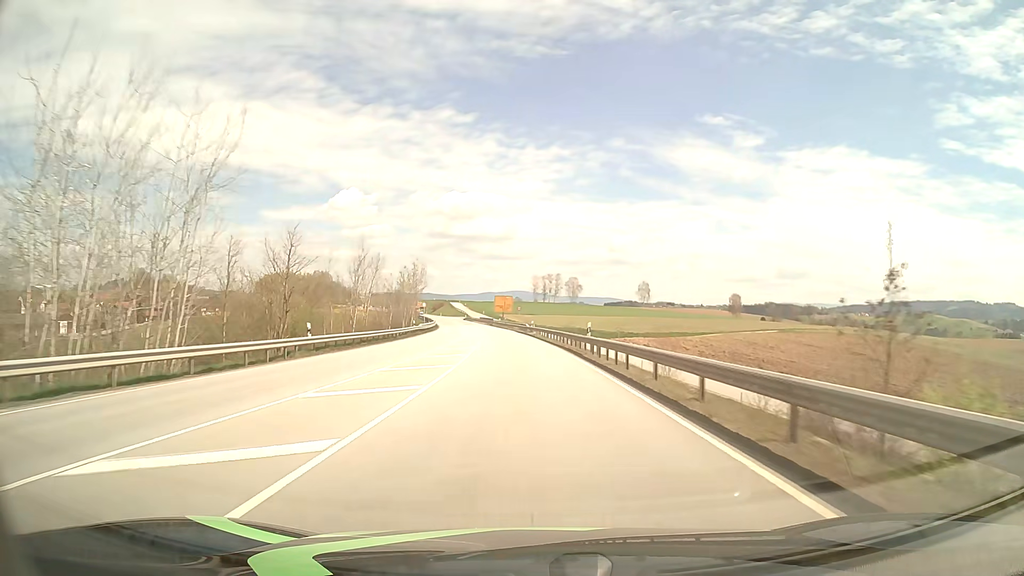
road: primary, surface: asphalt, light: Day
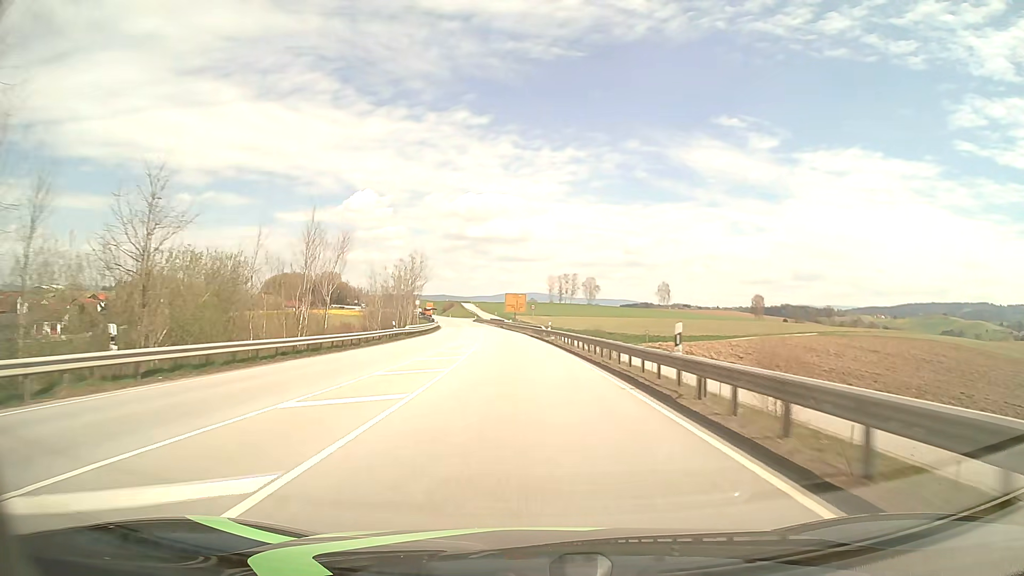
(-0.2, +15.8) m; -1°
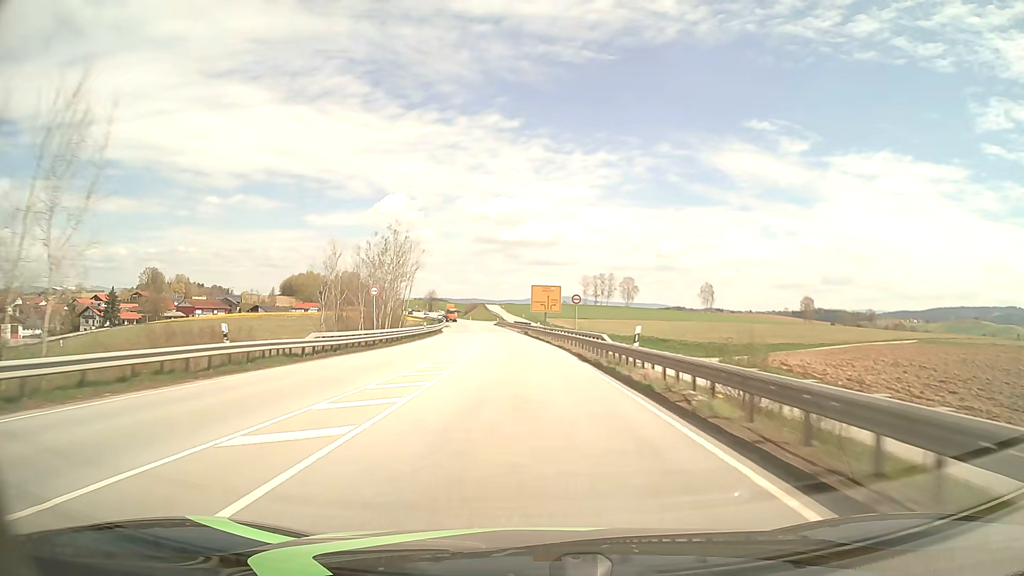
(-0.7, +31.6) m; -3°
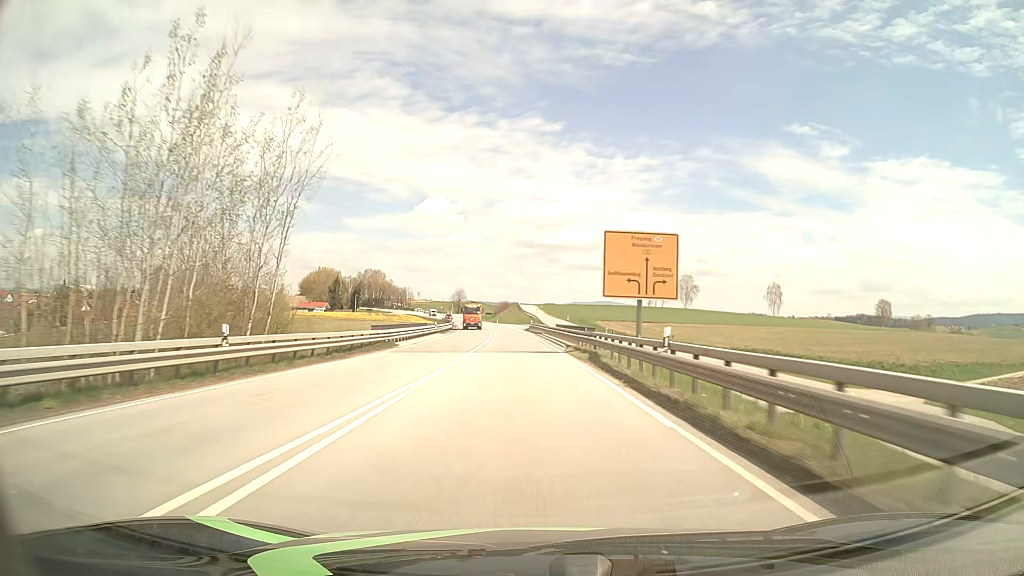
(-1.6, +47.3) m; -4°
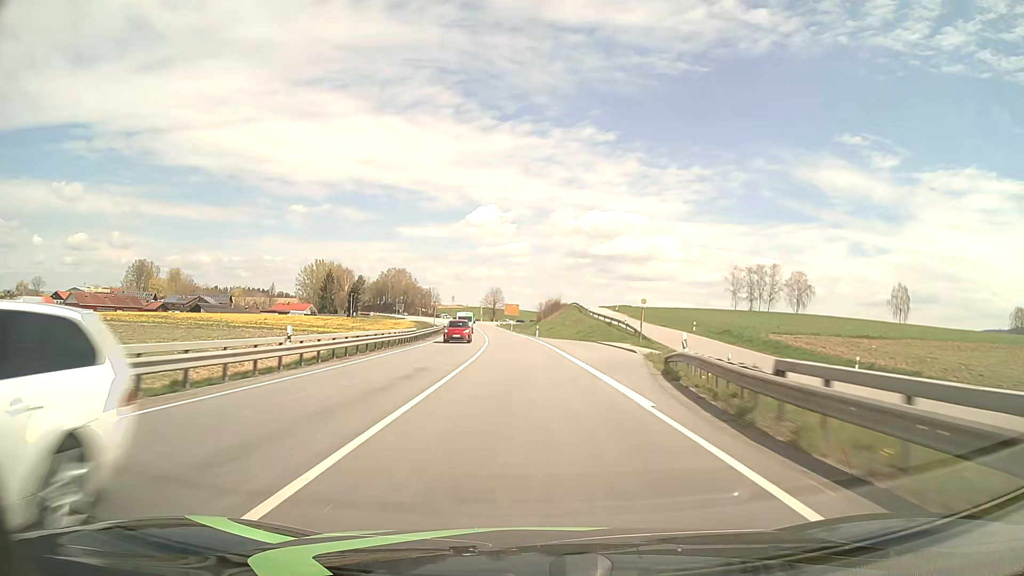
(-3.0, +78.8) m; -4°
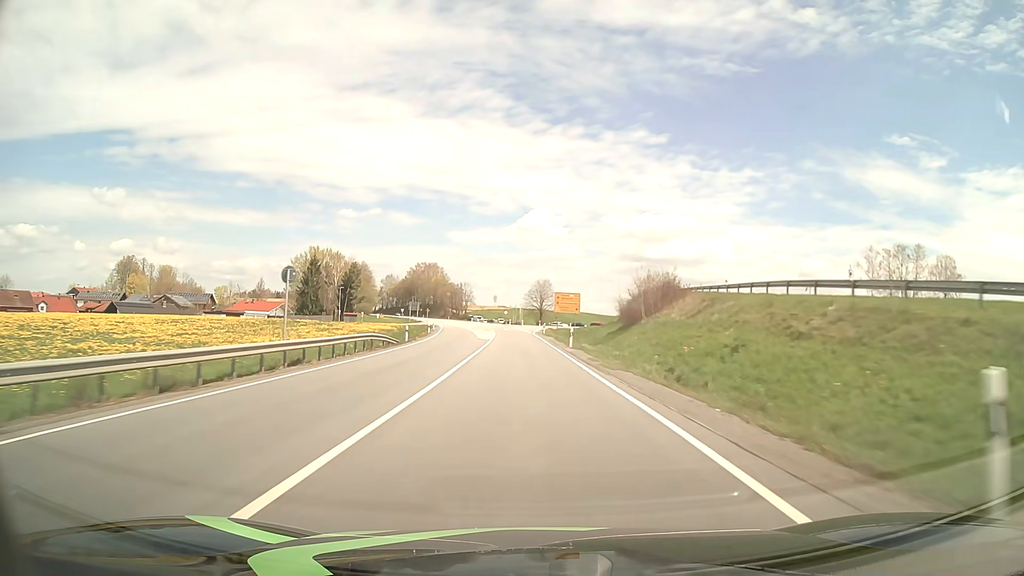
(-2.3, +62.9) m; -4°
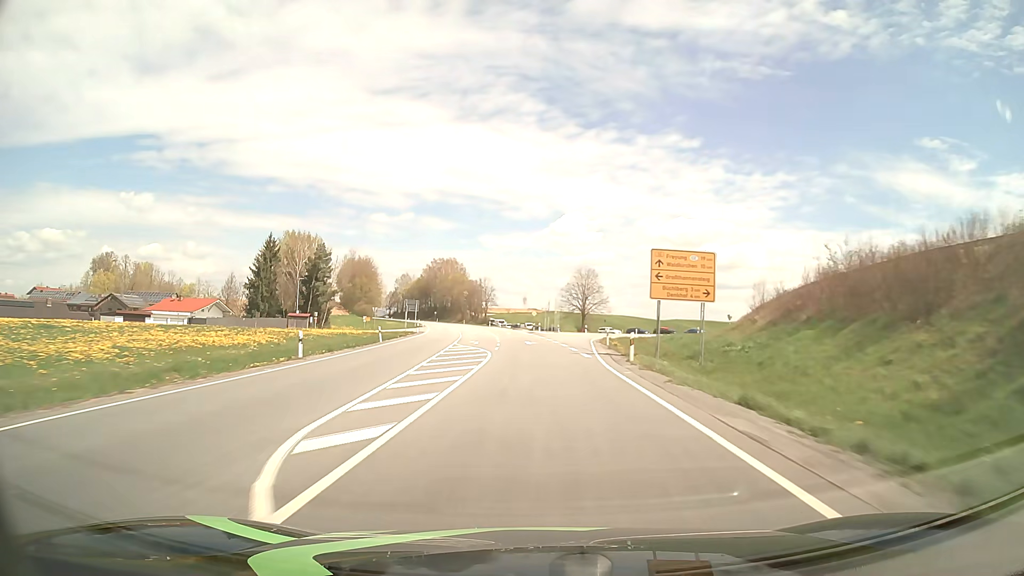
(-1.2, +47.3) m; -3°
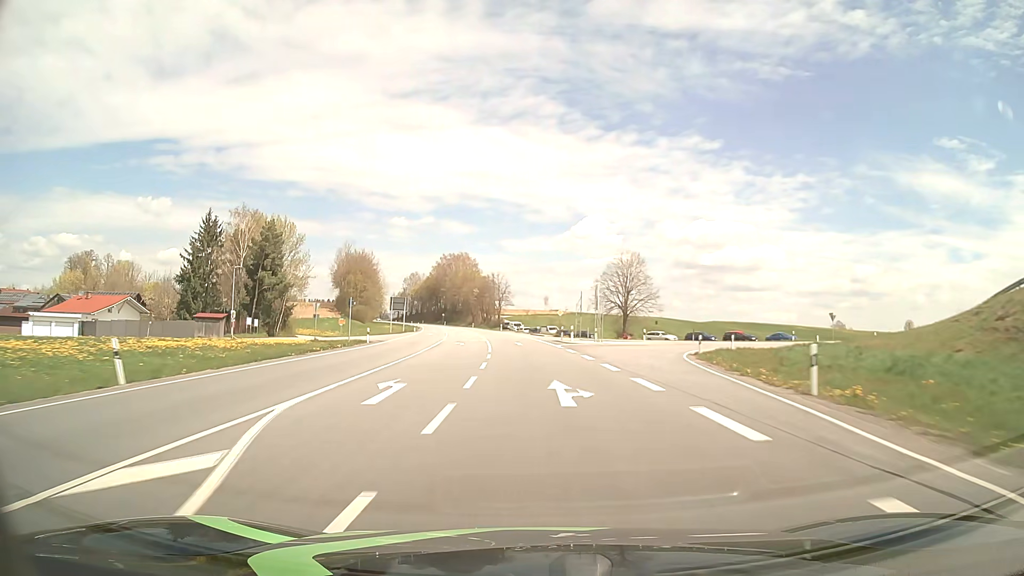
(-0.5, +31.6) m; -2°
(0, +10) (0, +20) (-1, +30) (-1, +40) (-2, +50) (-2, +60) (-3, +70) (-4, +80) (-6, +90) (-7, +100) m
